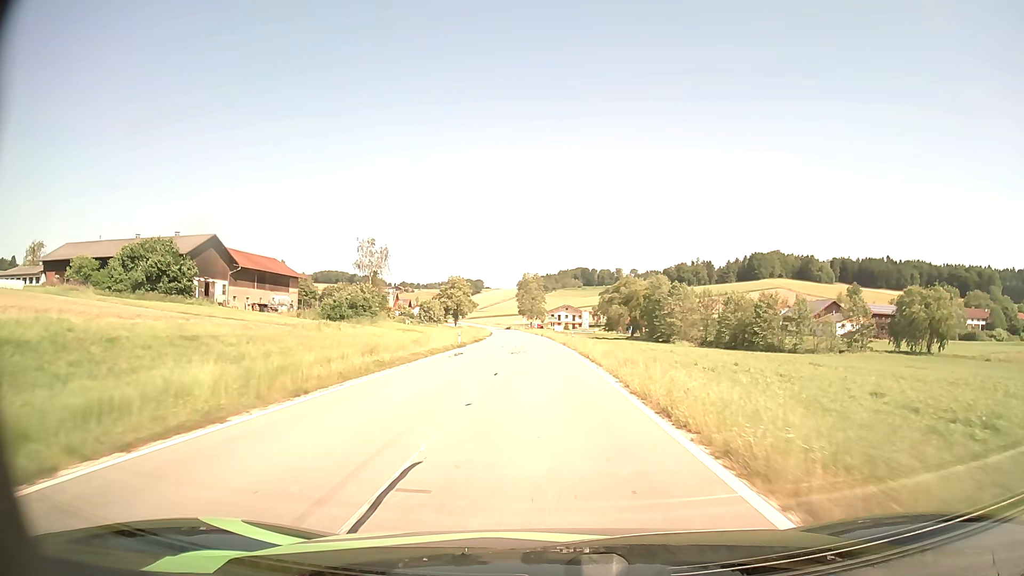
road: tertiary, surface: asphalt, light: Day
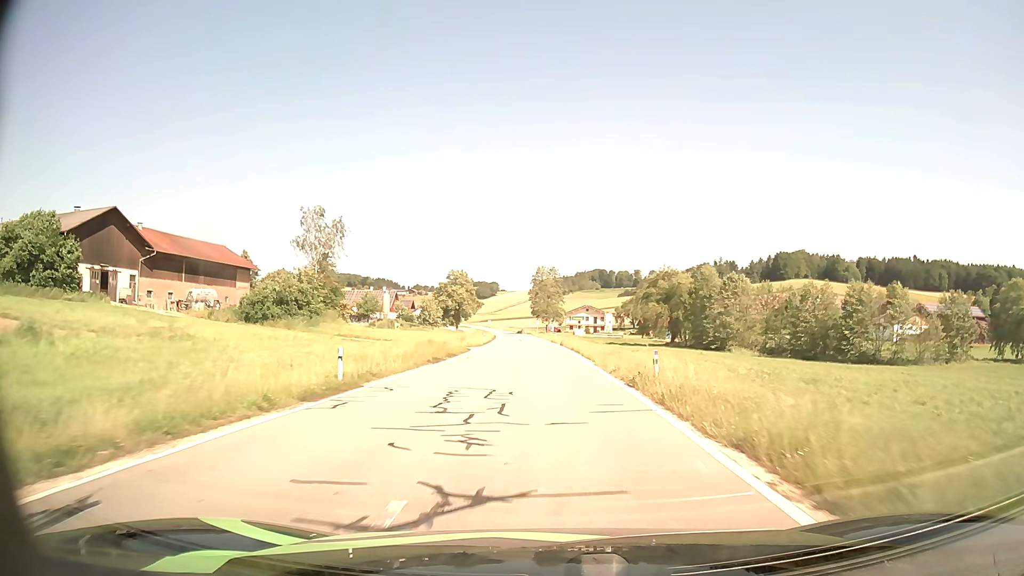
(-0.4, +27.6) m; -1°
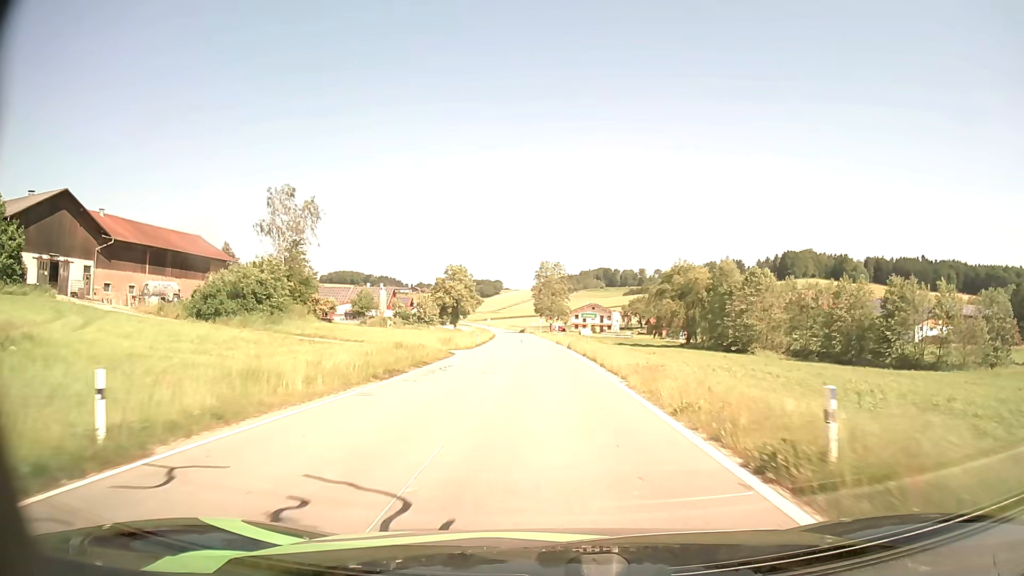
(0.0, +9.3) m; 0°
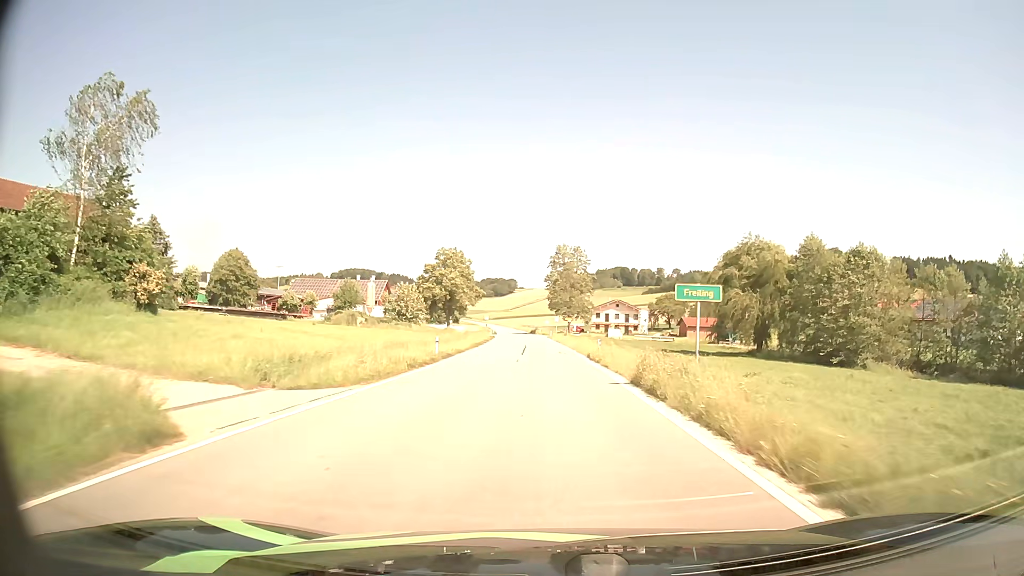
(-0.3, +28.2) m; -1°
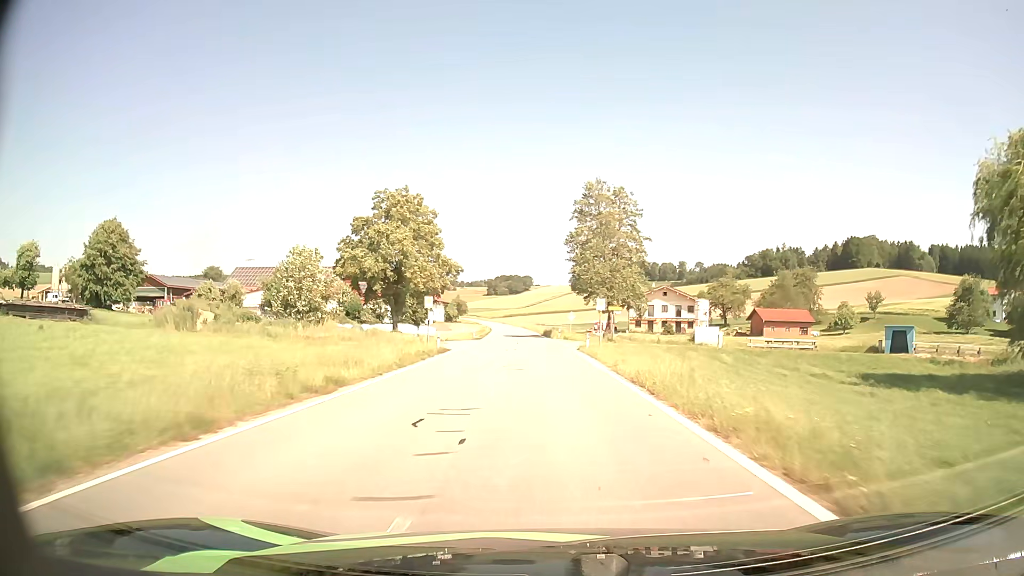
(-0.6, +48.5) m; -1°
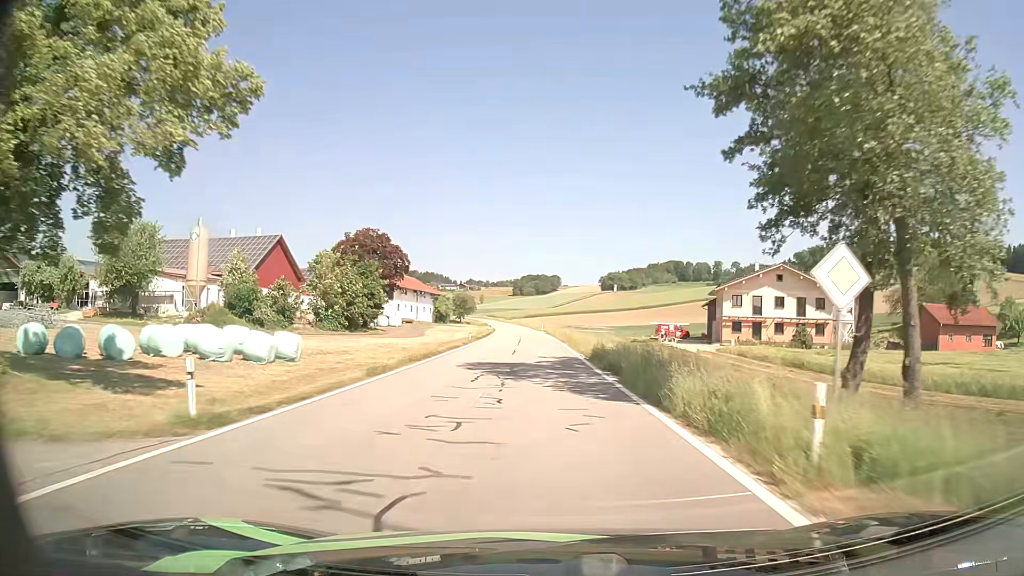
(-1.1, +50.6) m; -2°
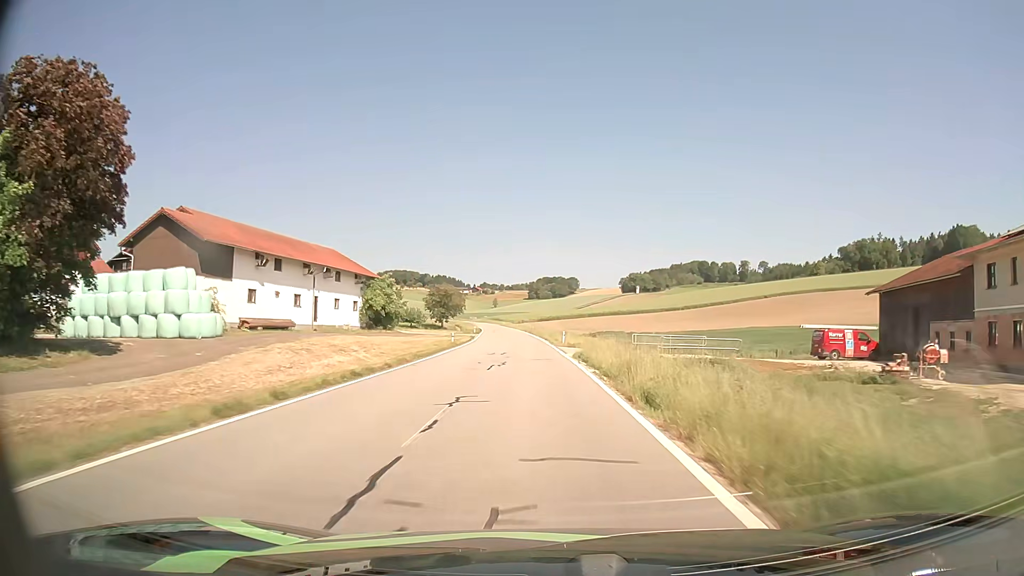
(-0.6, +52.5) m; -1°
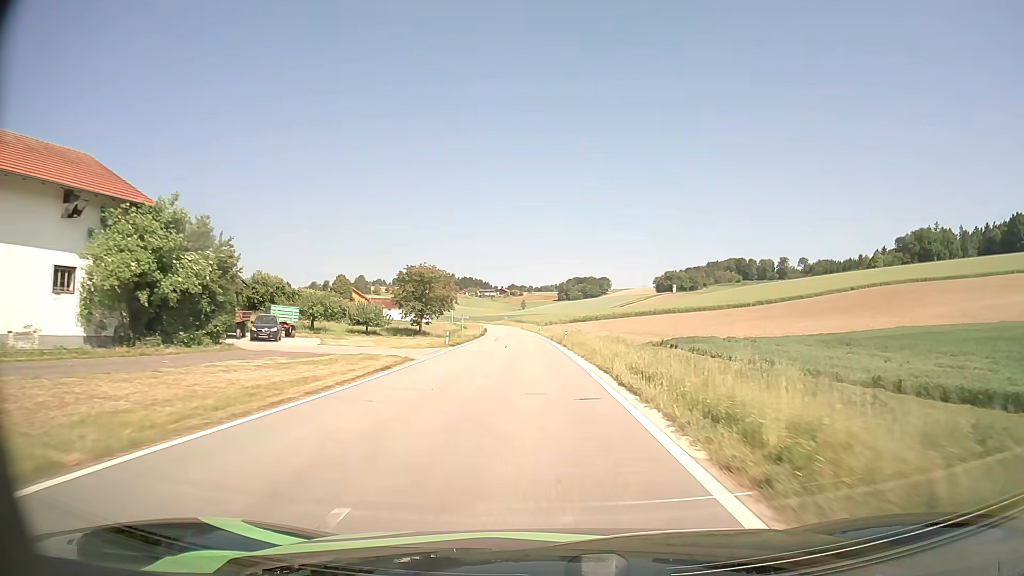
(-1.0, +42.9) m; -3°
(0, +10) (0, +20) (0, +30) (-1, +40) (-1, +50) (-2, +60) (-2, +70) (-3, +80) (-4, +90) (-4, +100) m
